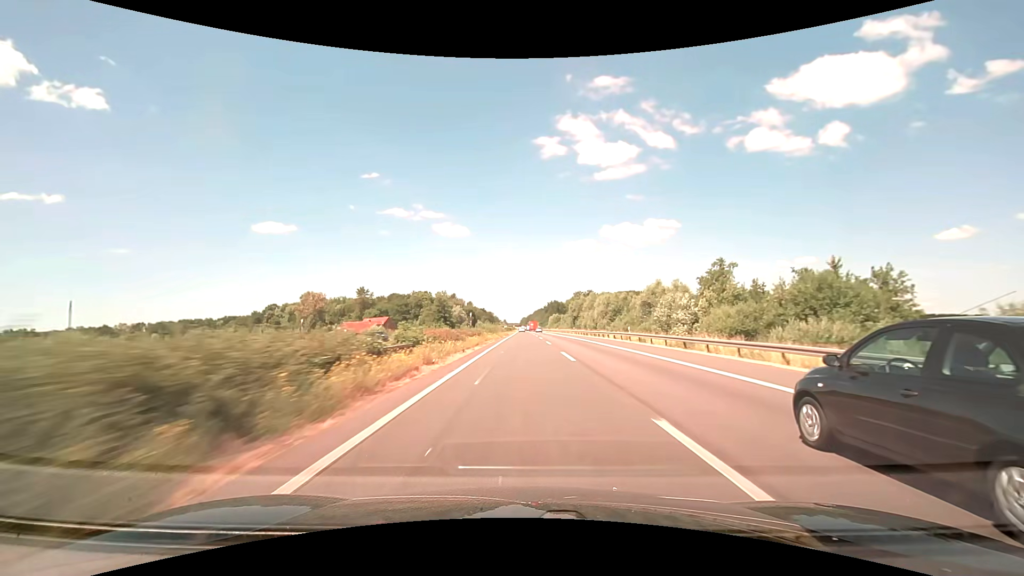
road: motorway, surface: asphalt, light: Day
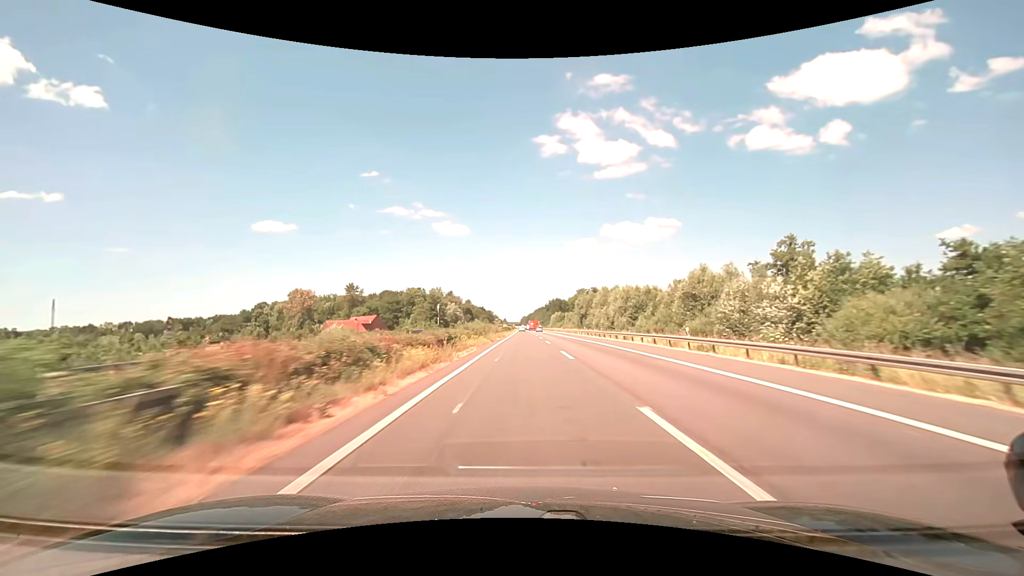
(0.0, +17.0) m; 0°
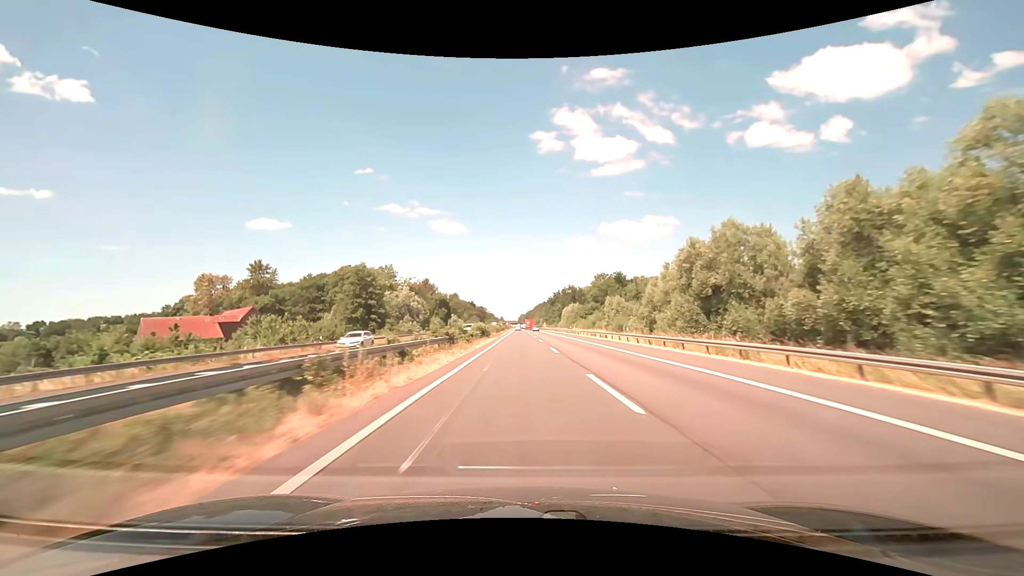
(+0.1, +84.0) m; 0°
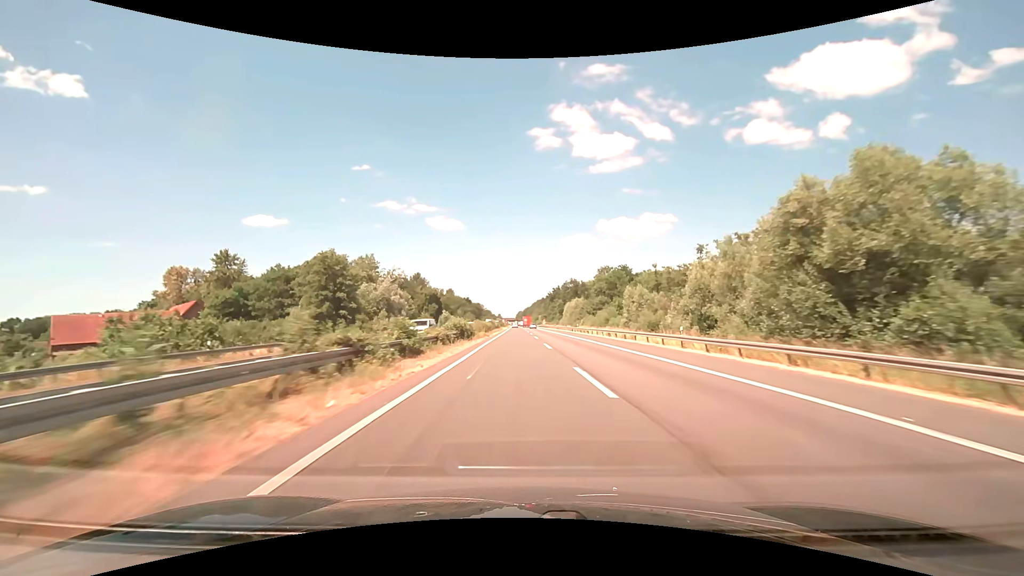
(0.0, +16.7) m; 0°
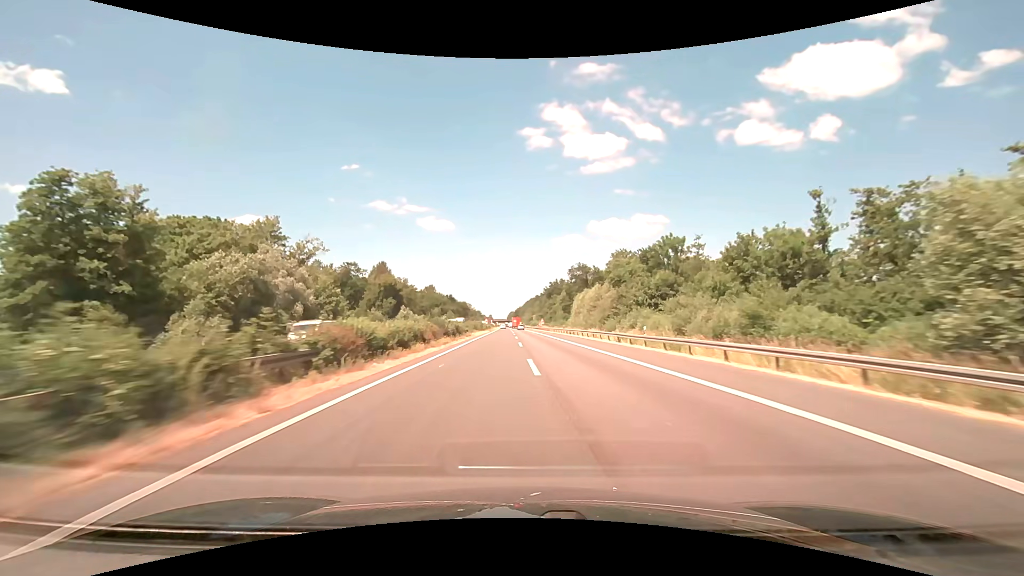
(+0.4, +50.0) m; +1°
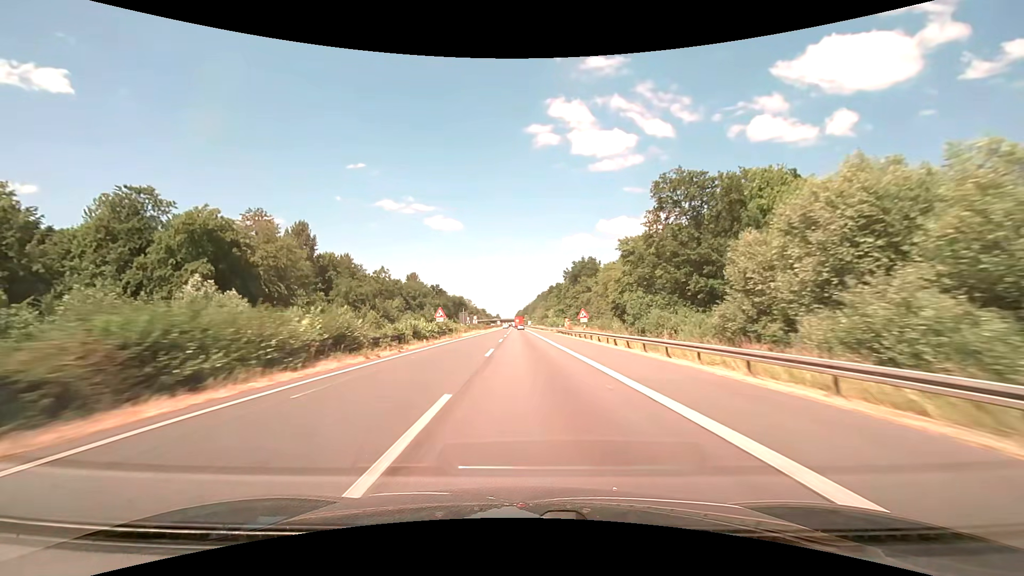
(-0.3, +81.8) m; -1°
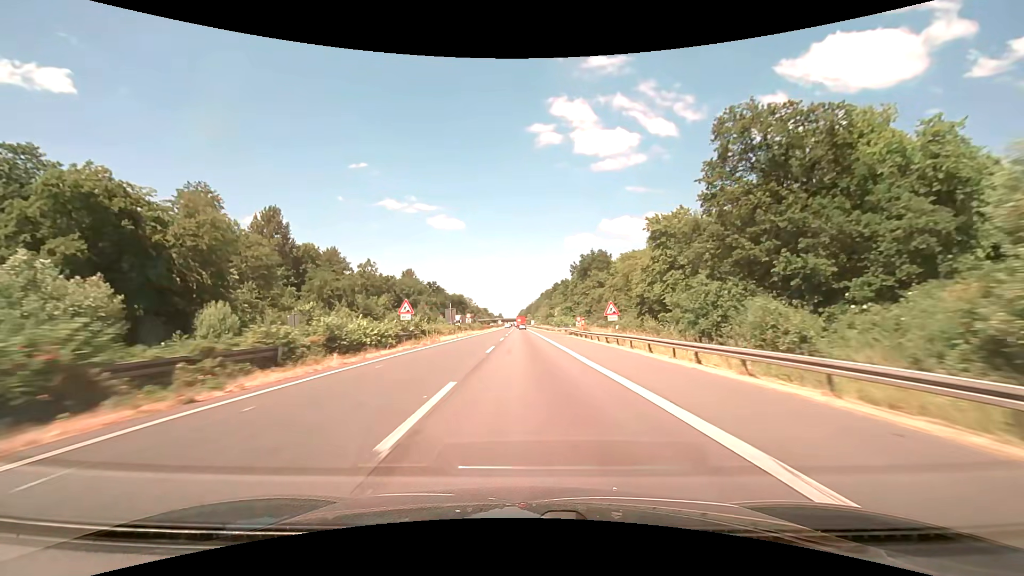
(0.0, +16.0) m; 0°
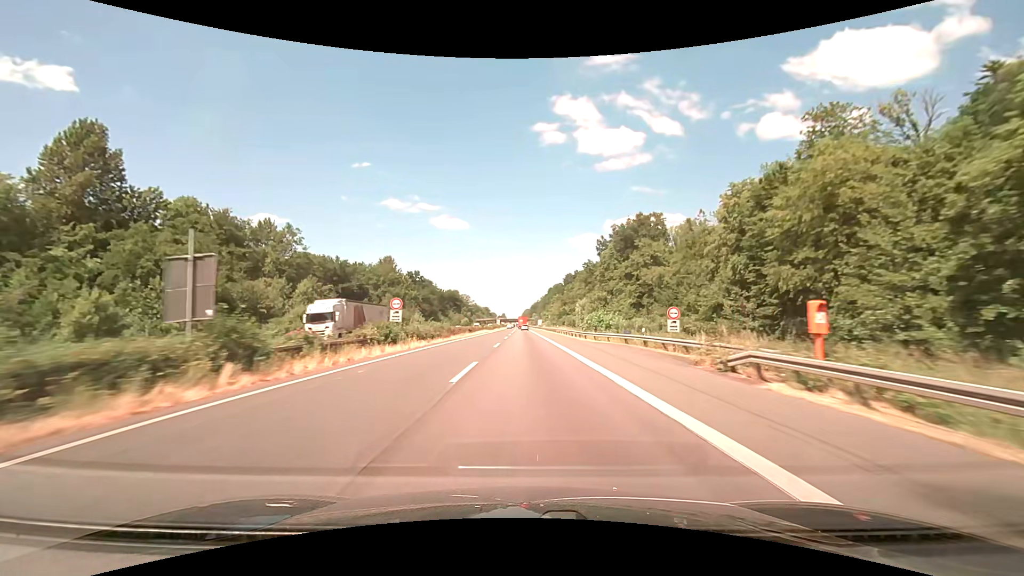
(-0.4, +47.8) m; -1°
(0, +10) (0, +20) (0, +30) (0, +40) (0, +50) (0, +60) (0, +70) (0, +80) (0, +90) (0, +100) m
